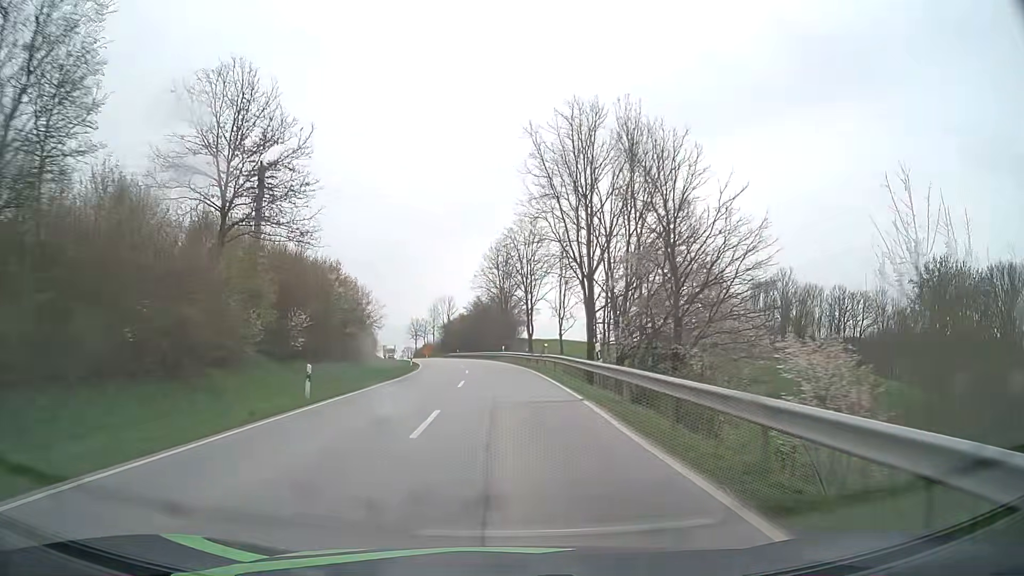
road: secondary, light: Day
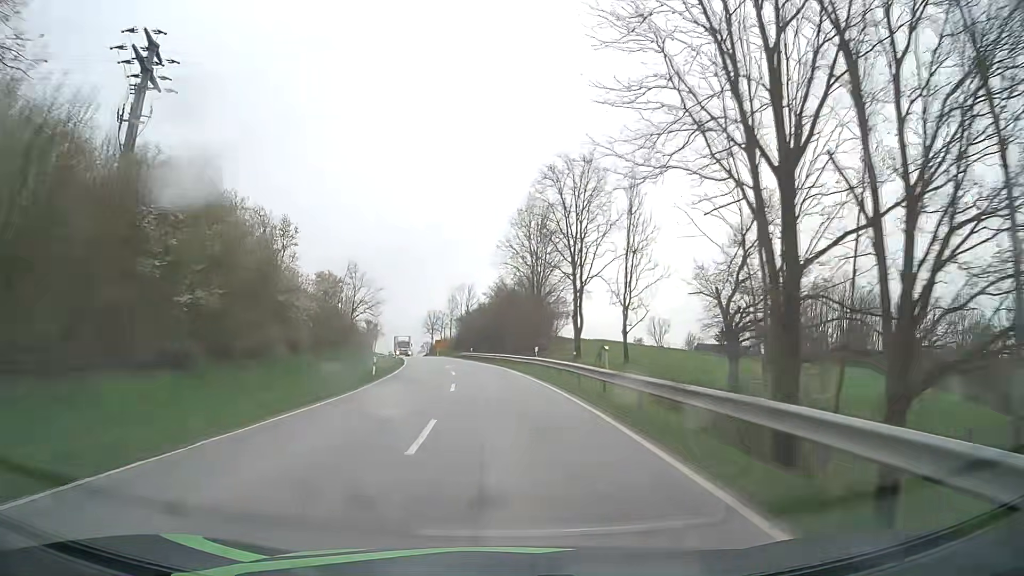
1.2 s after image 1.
(-0.5, +25.2) m; -2°
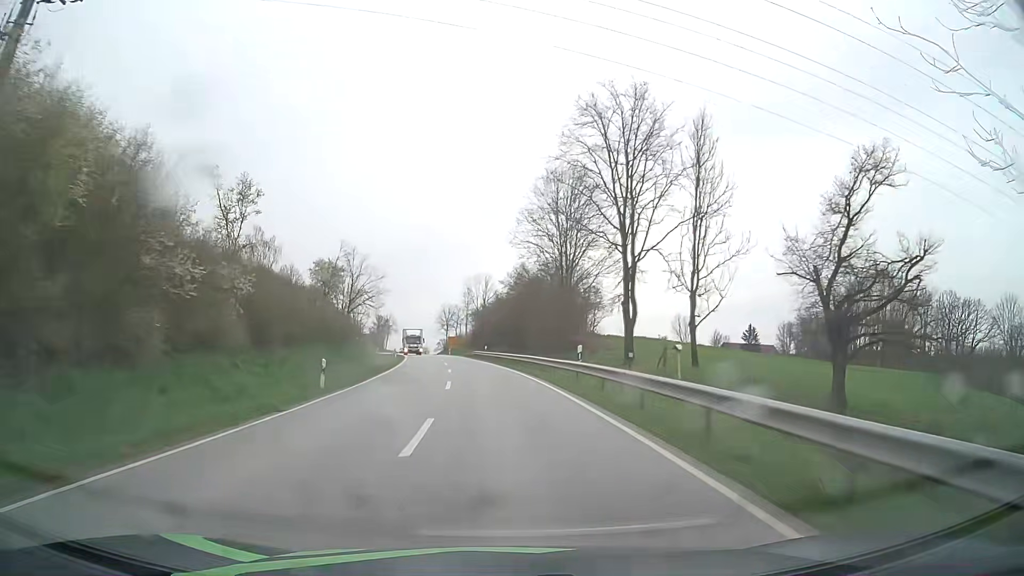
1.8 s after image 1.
(-0.2, +12.4) m; -2°
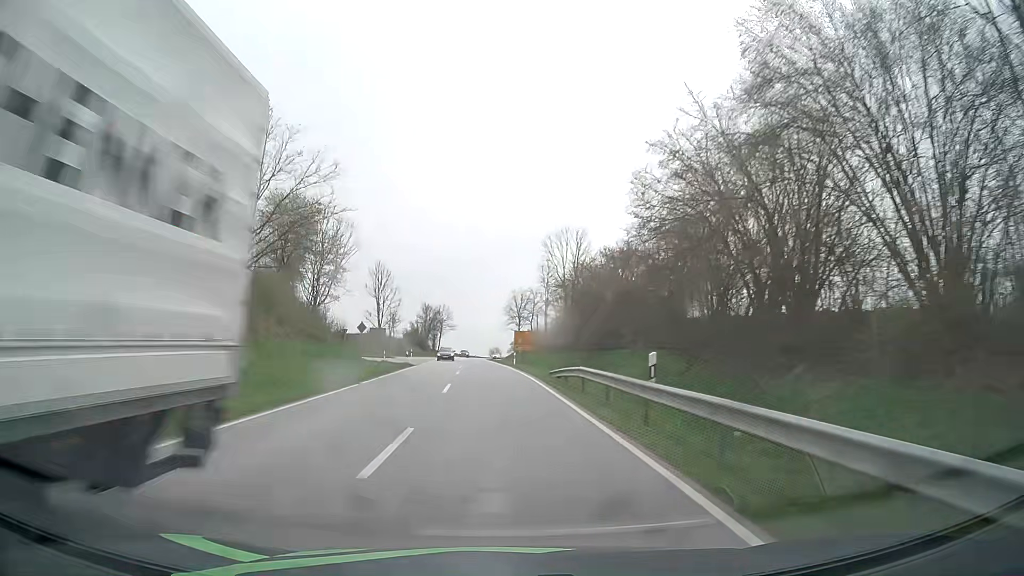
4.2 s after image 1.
(-3.0, +49.3) m; -7°
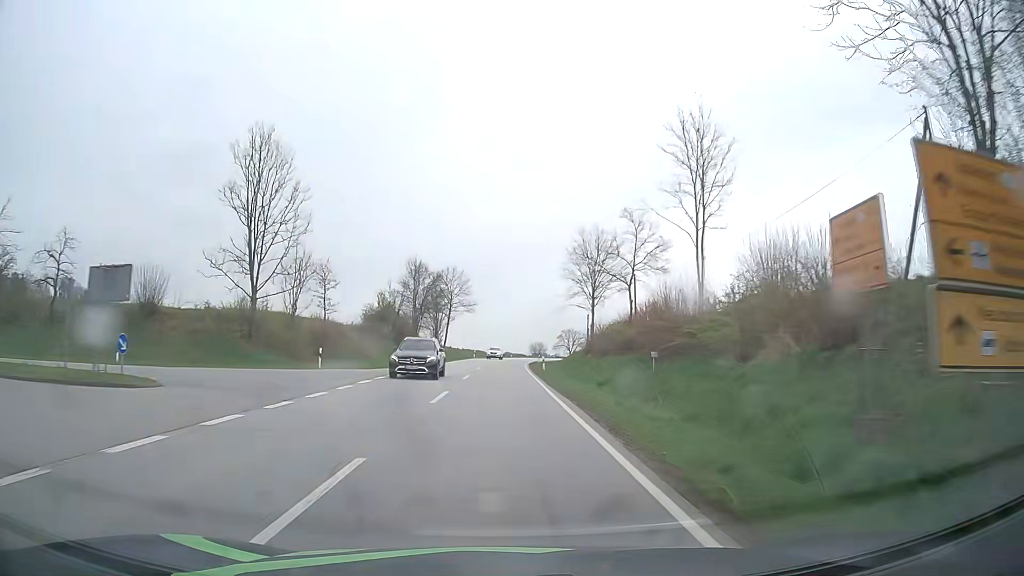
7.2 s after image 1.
(-2.5, +63.6) m; -3°
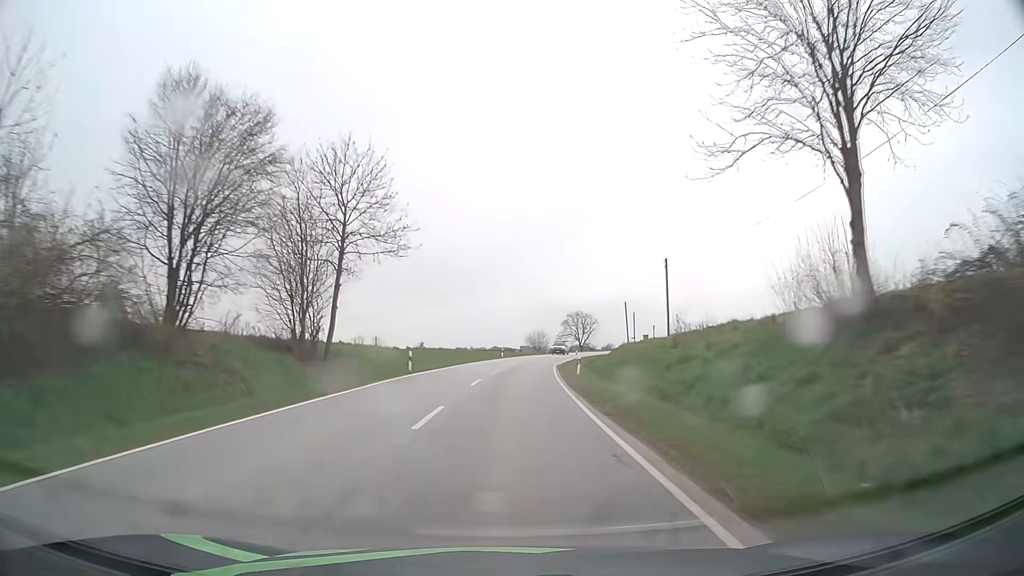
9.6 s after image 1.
(+0.1, +53.1) m; +1°
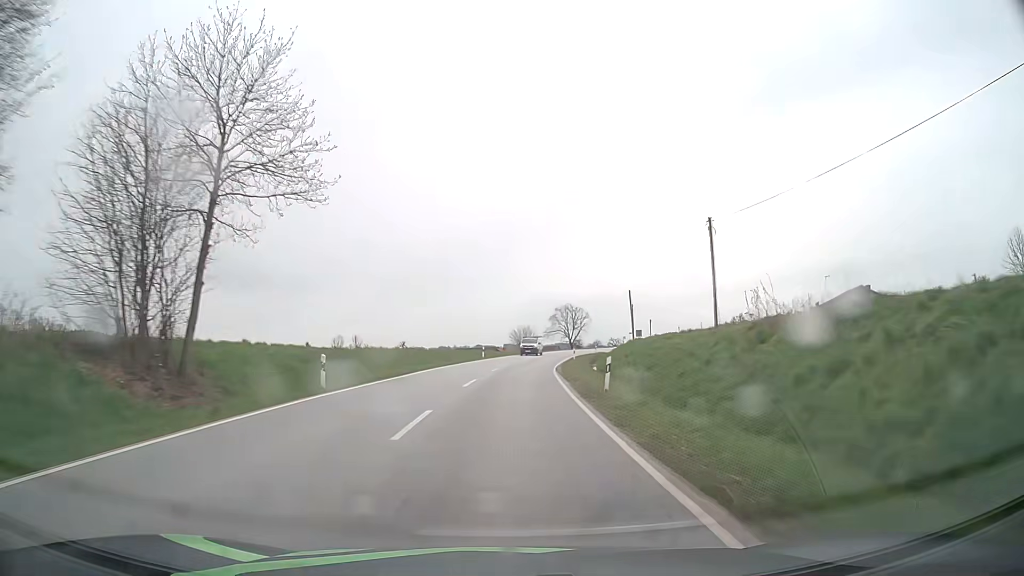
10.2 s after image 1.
(+0.2, +13.6) m; +1°
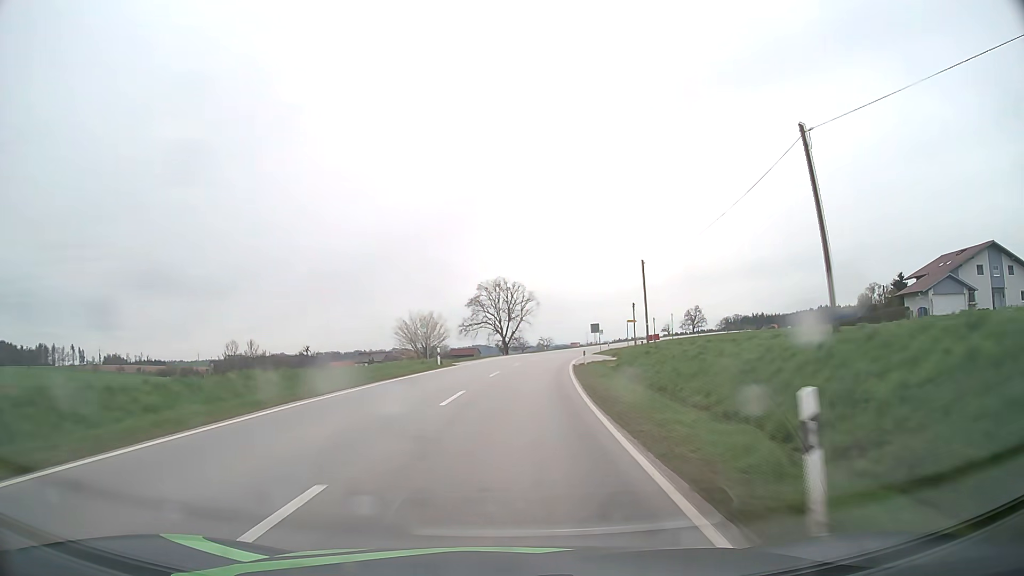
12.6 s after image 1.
(+3.0, +54.7) m; +7°
(0, +10) (+1, +20) (+1, +30) (+2, +40) (+4, +50) (+5, +60) (+7, +70) (+9, +79) (+12, +89) (+14, +99) m
